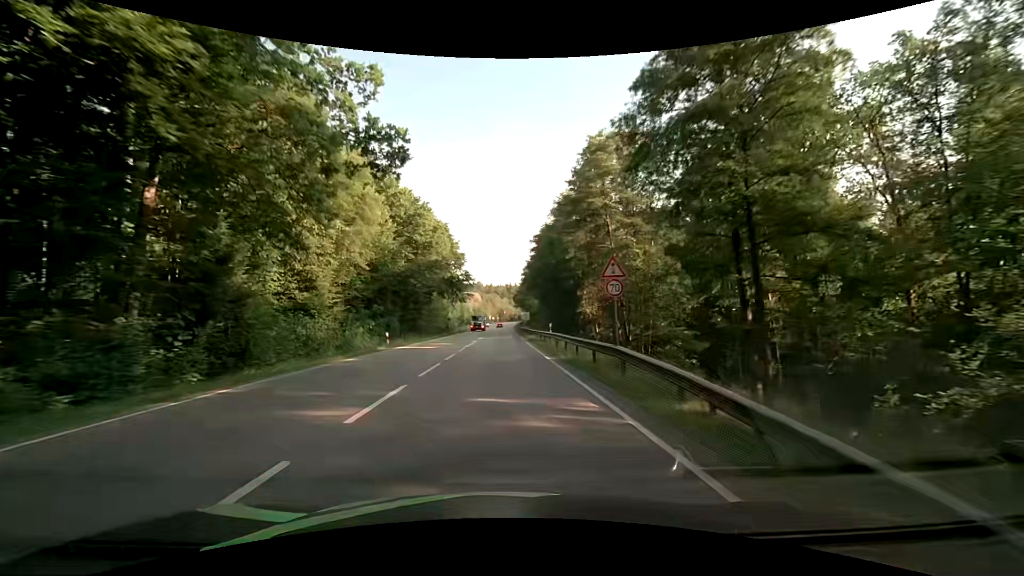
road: secondary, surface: asphalt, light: Day
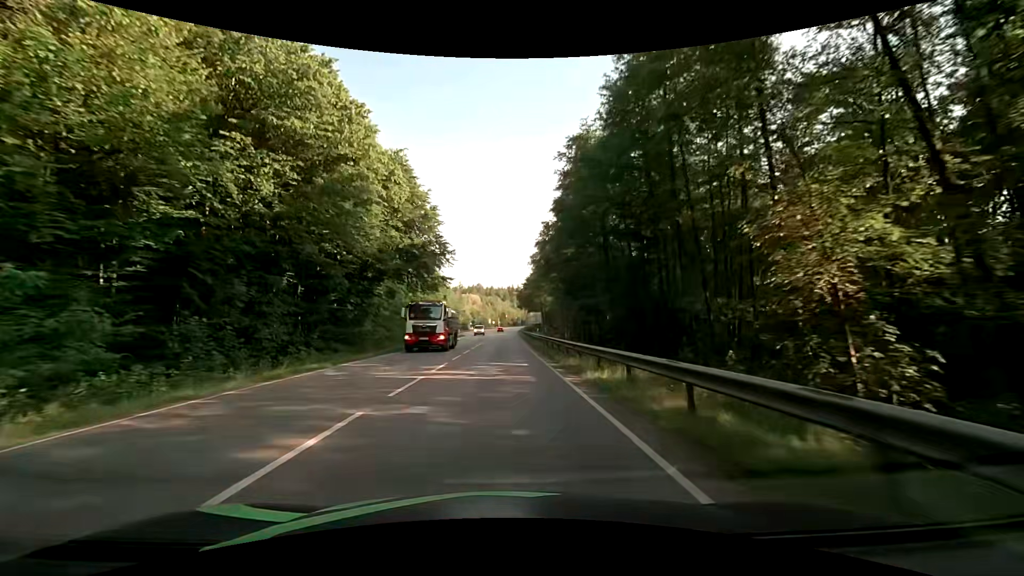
(-0.1, +32.8) m; 0°
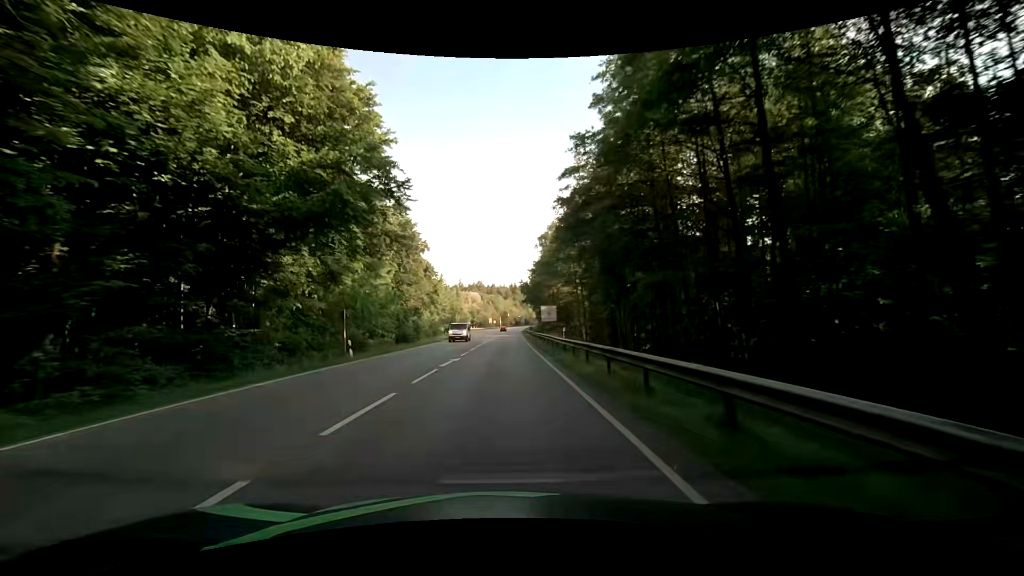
(0.0, +21.4) m; 0°
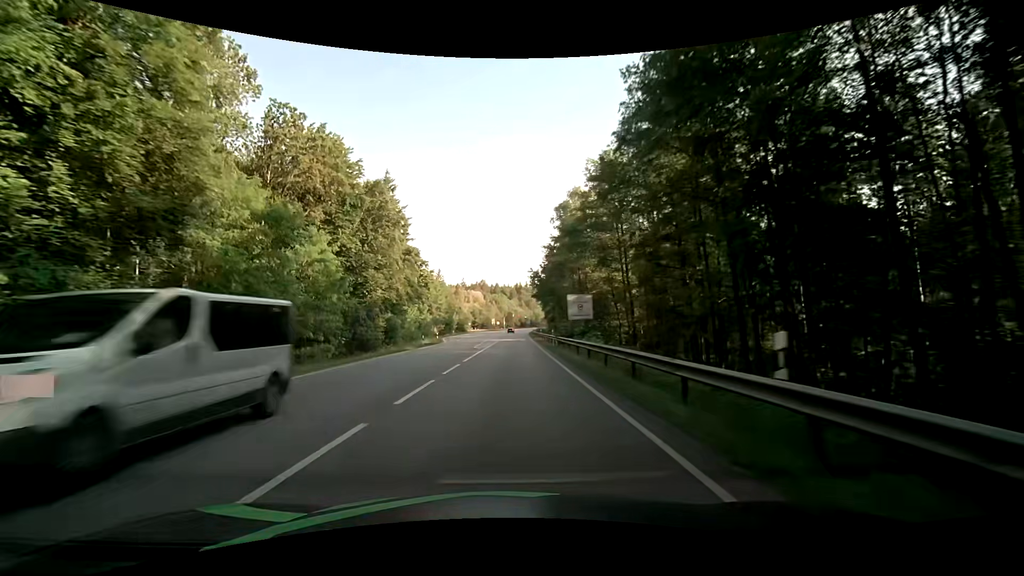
(-0.1, +21.4) m; -1°
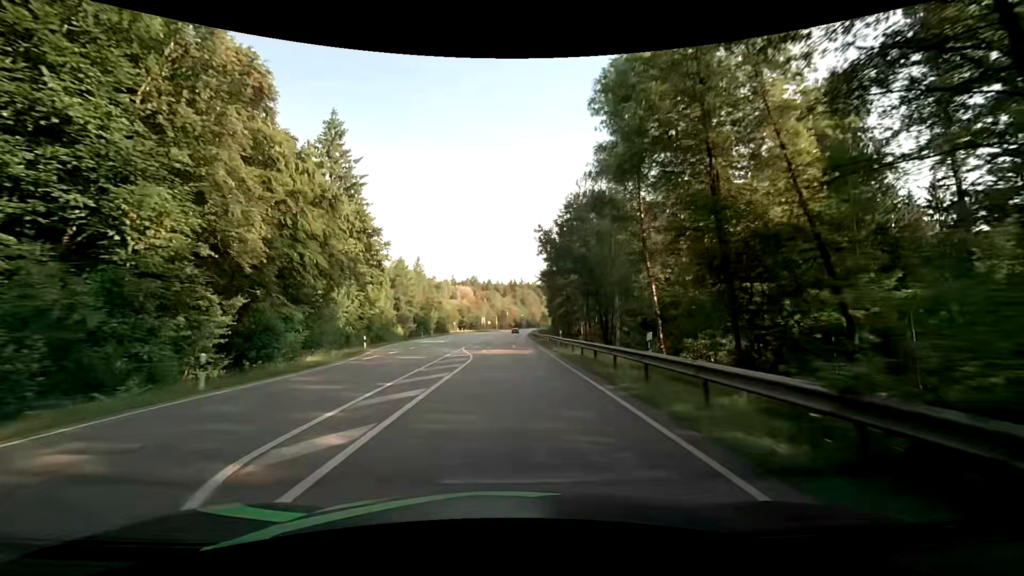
(+0.3, +32.6) m; +1°
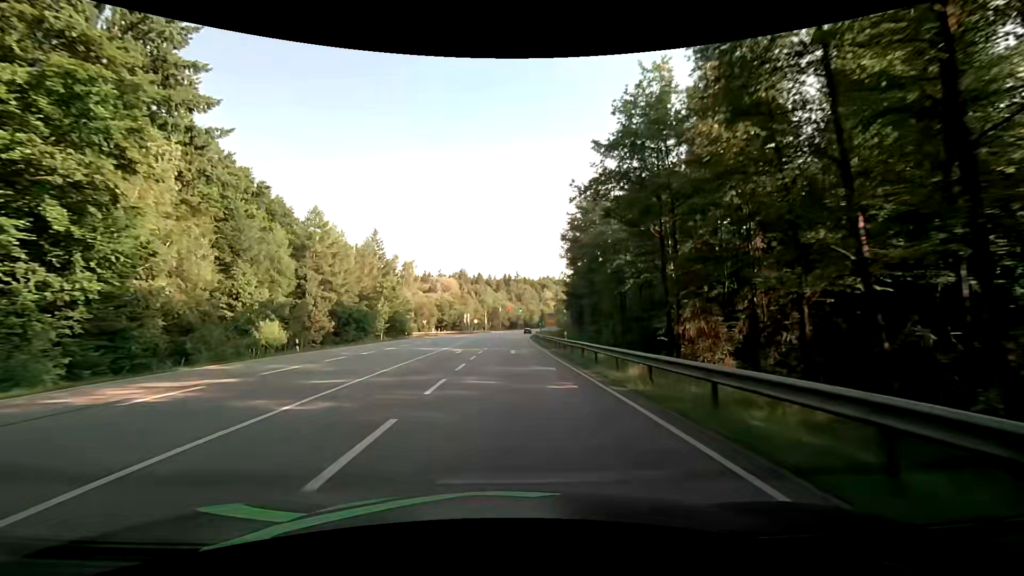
(+0.4, +44.4) m; 0°
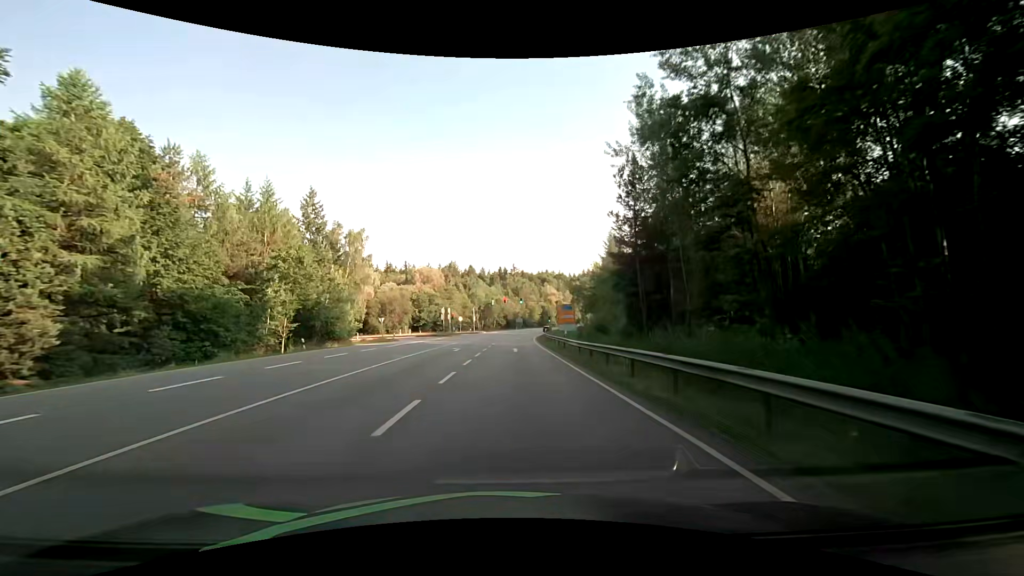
(+0.4, +33.9) m; 0°
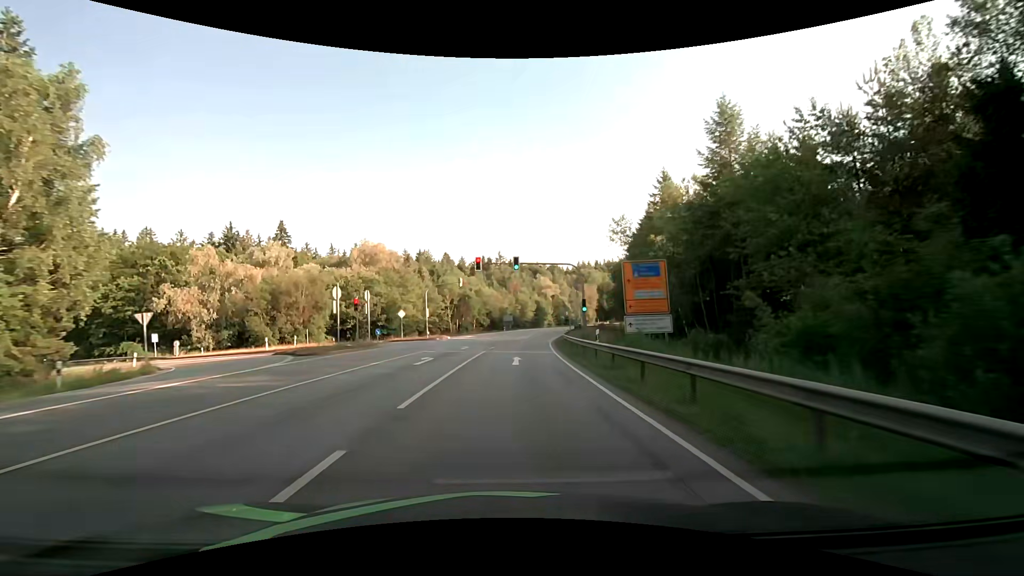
(+1.0, +45.9) m; +2°
(0, +10) (0, +20) (+1, +30) (+1, +40) (+2, +50) (+3, +60) (+4, +70) (+6, +80) (+8, +89) (+11, +99) m
